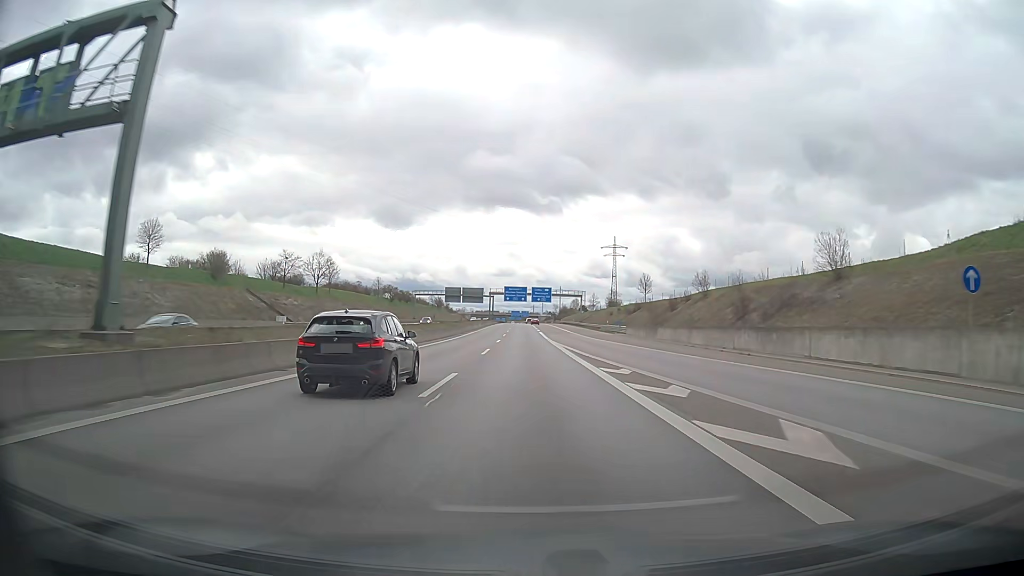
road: motorway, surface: asphalt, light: Day
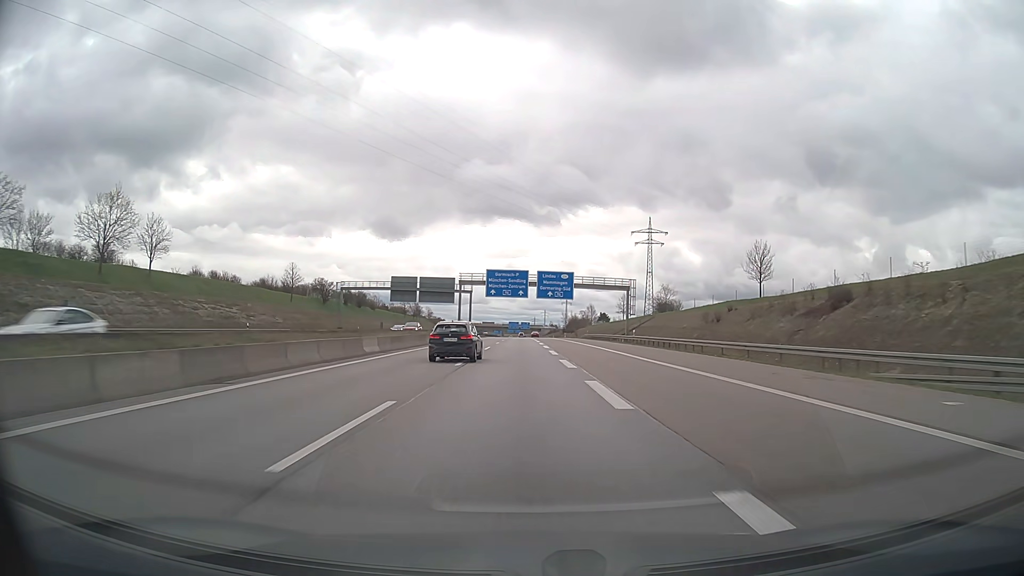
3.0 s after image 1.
(-0.8, +78.8) m; -1°
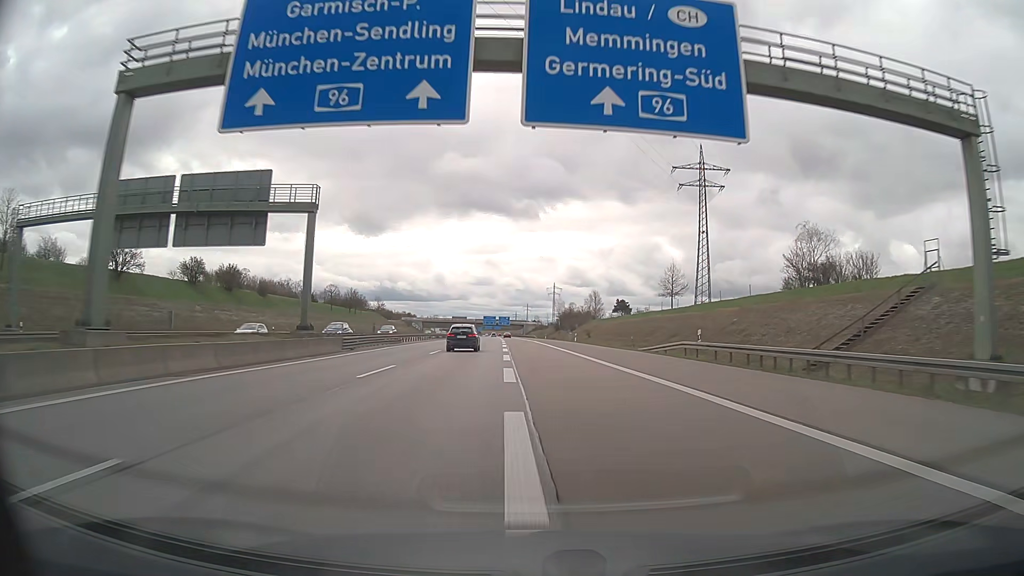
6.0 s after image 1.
(+1.1, +78.6) m; +2°
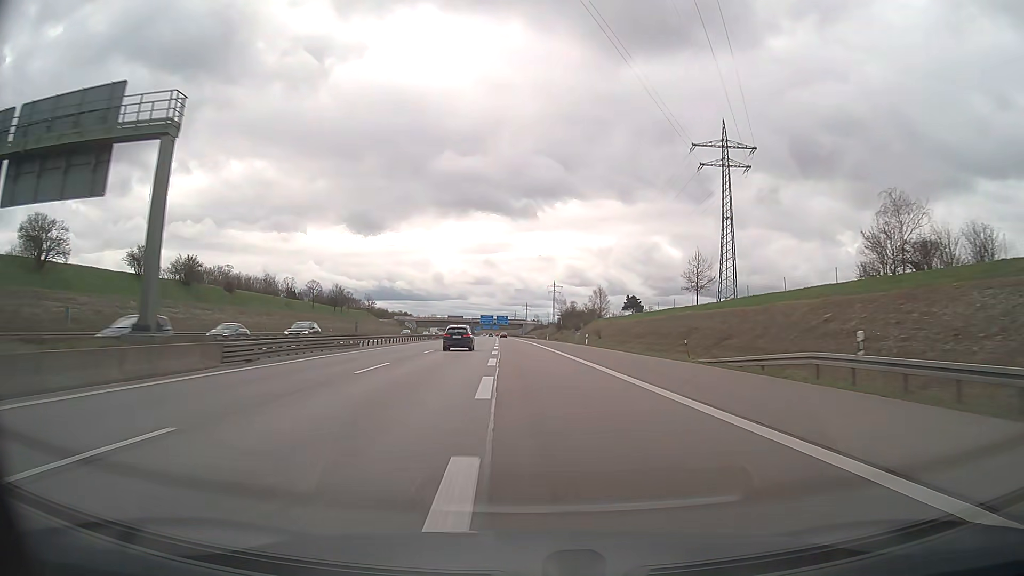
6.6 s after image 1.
(0.0, +15.8) m; 0°
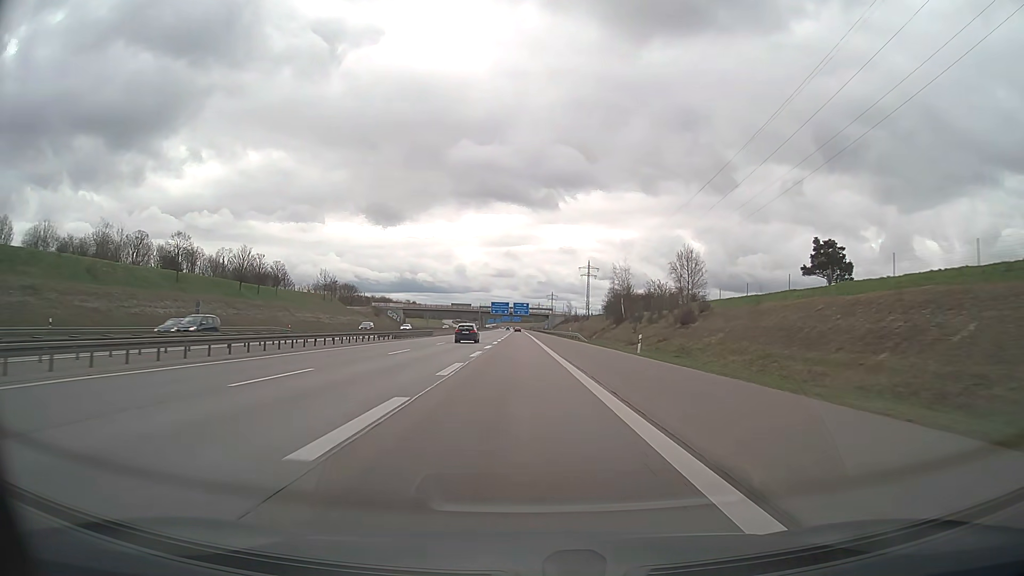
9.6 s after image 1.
(-1.1, +79.1) m; -2°
(0, +10) (0, +20) (0, +30) (0, +40) (0, +50) (0, +60) (-1, +70) (-1, +80) (-1, +90) (-1, +100) m
